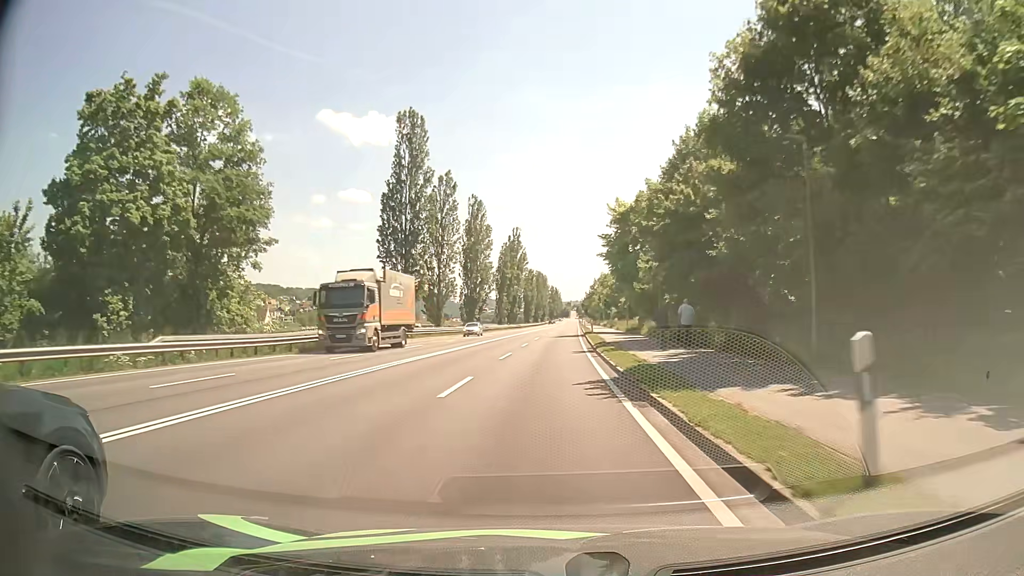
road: primary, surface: asphalt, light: Day
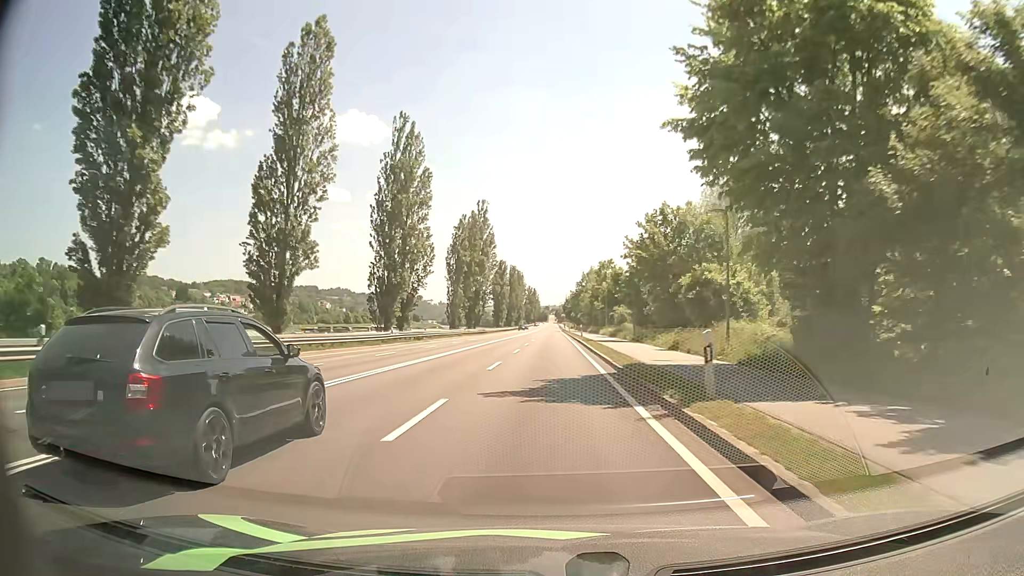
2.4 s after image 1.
(+0.9, +40.3) m; +2°
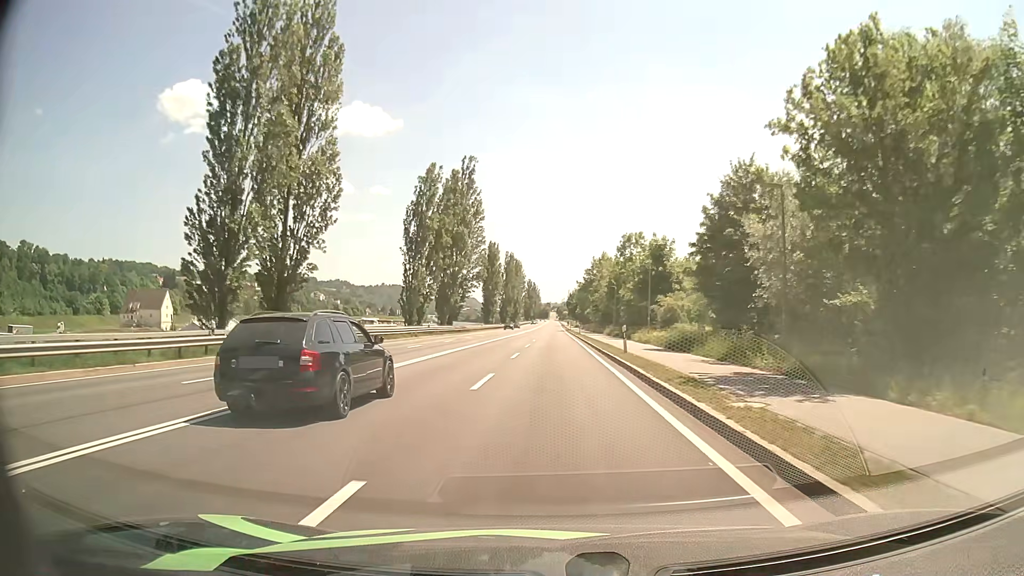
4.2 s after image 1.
(+0.1, +30.4) m; 0°
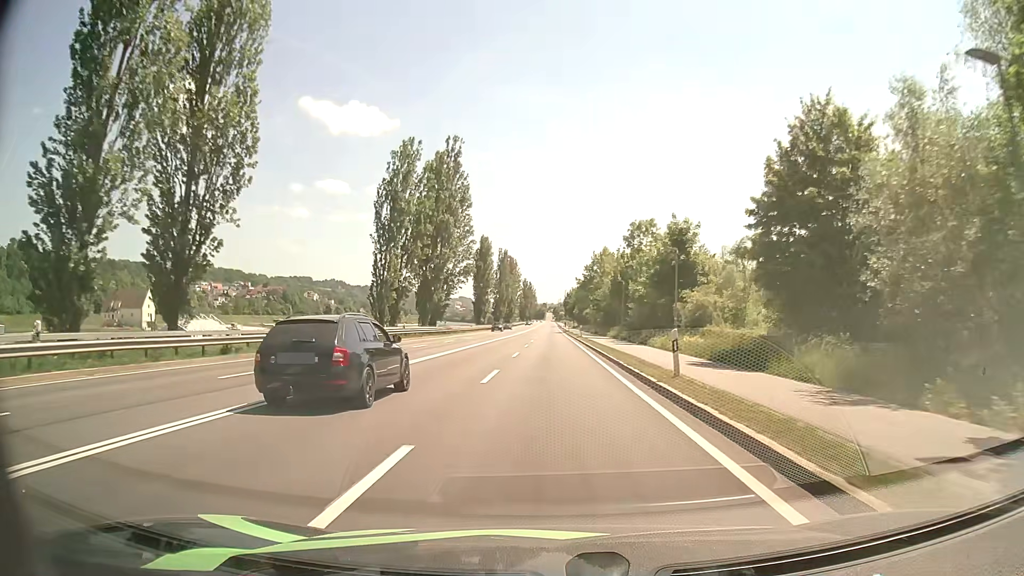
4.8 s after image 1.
(+0.1, +10.2) m; 0°
